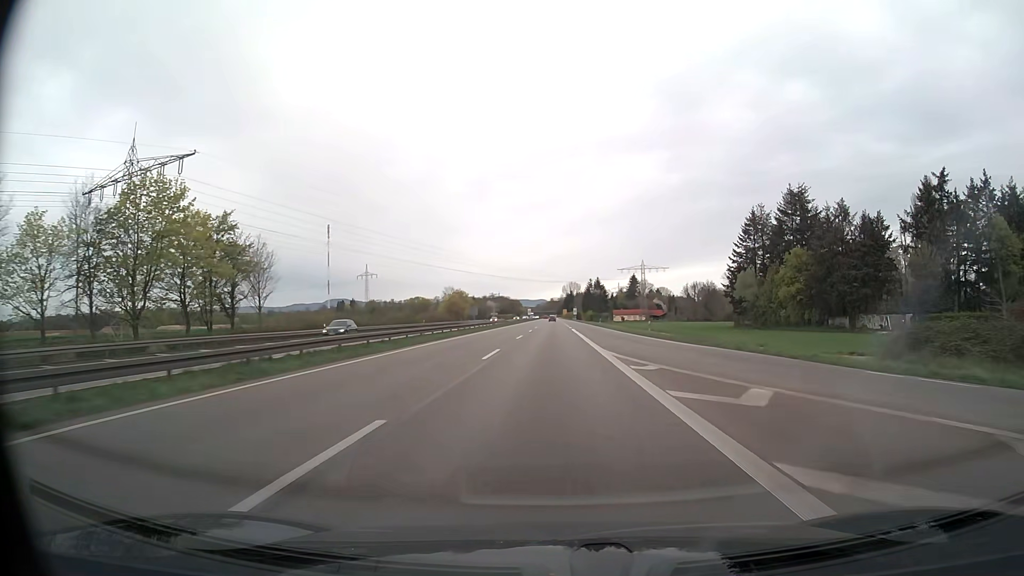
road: trunk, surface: asphalt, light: Day
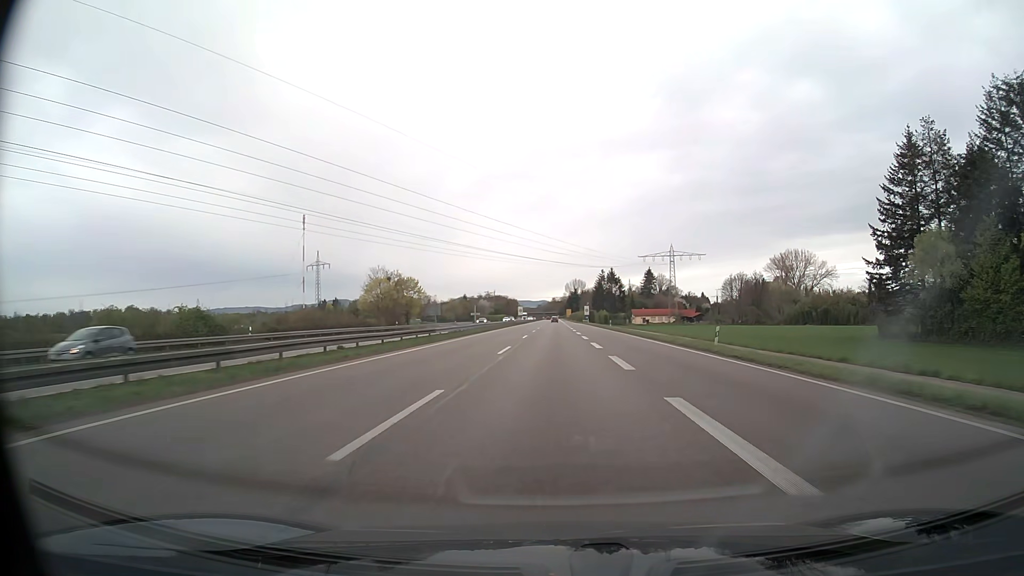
(0.0, +70.0) m; 0°
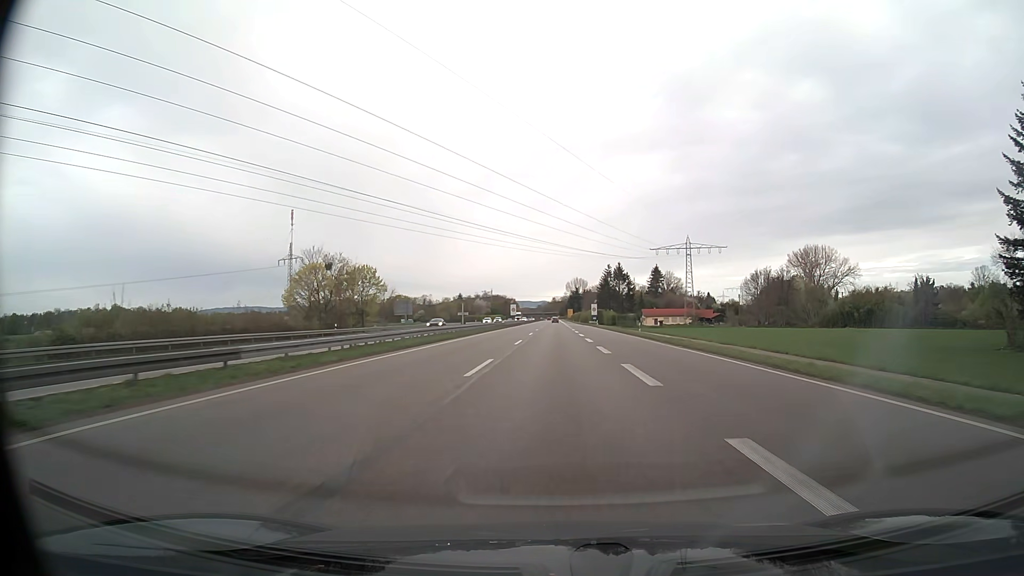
(0.0, +27.9) m; 0°
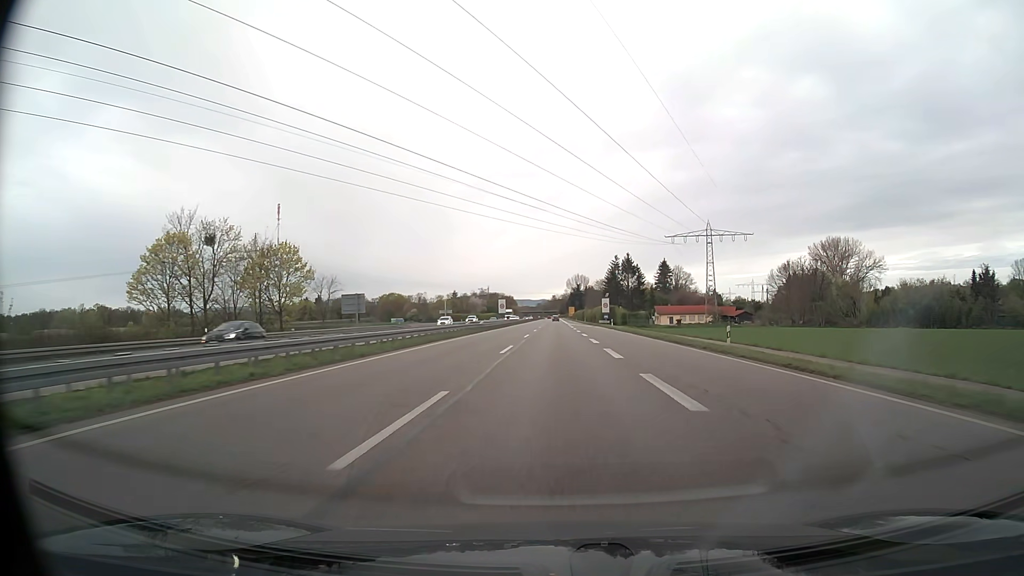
(+0.1, +27.8) m; 0°
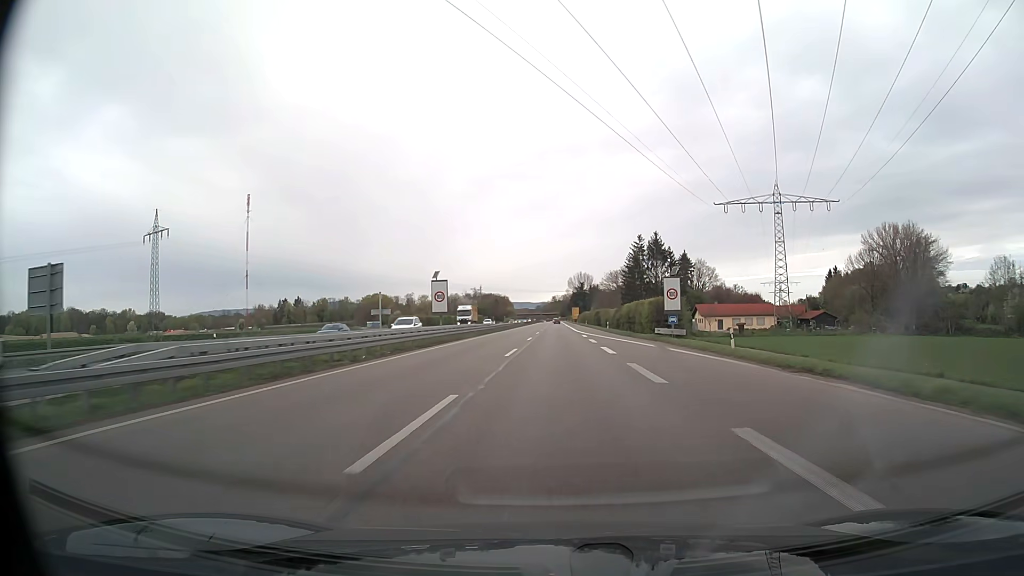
(0.0, +55.4) m; 0°
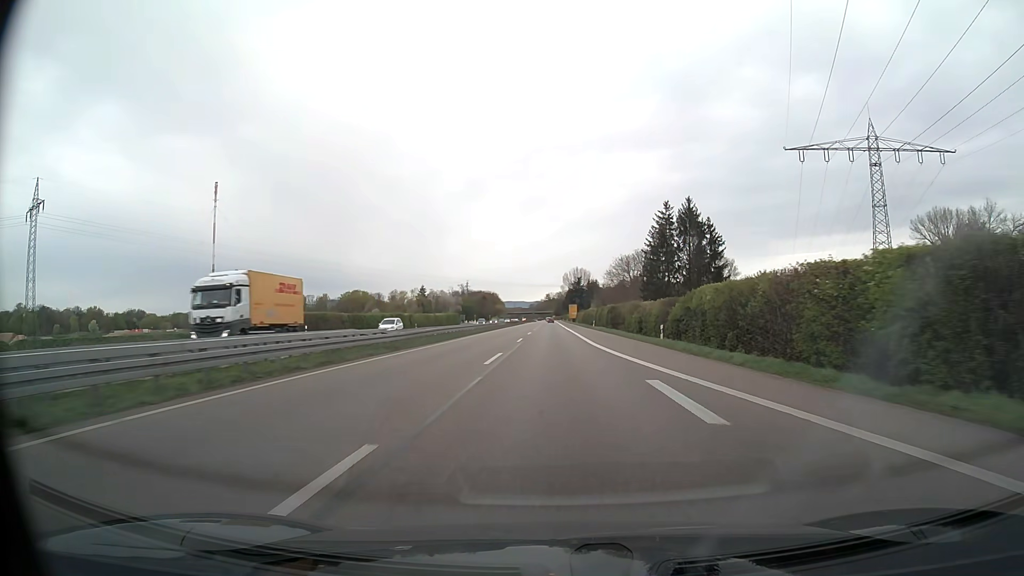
(+0.2, +41.8) m; 0°
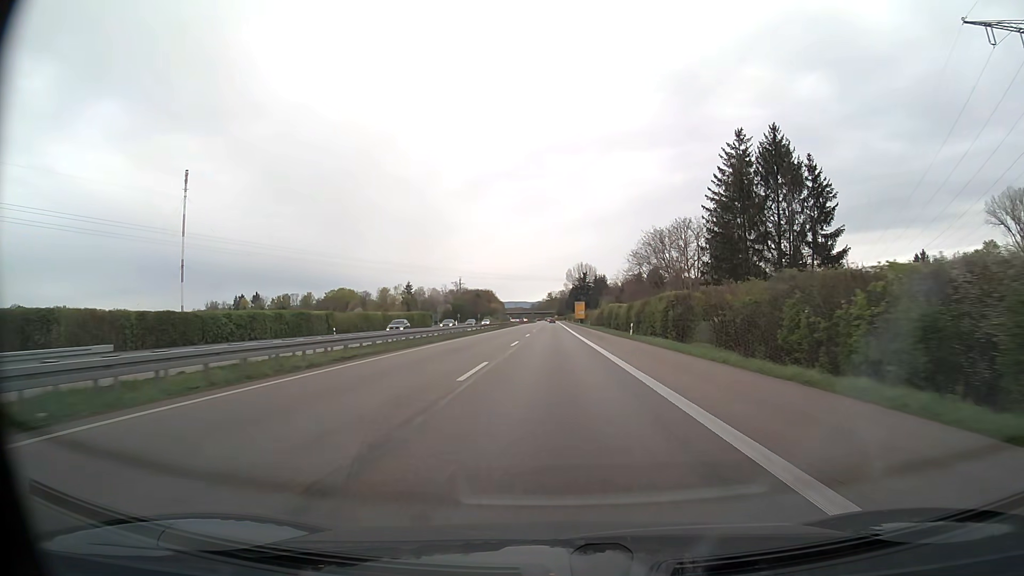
(0.0, +41.9) m; 0°
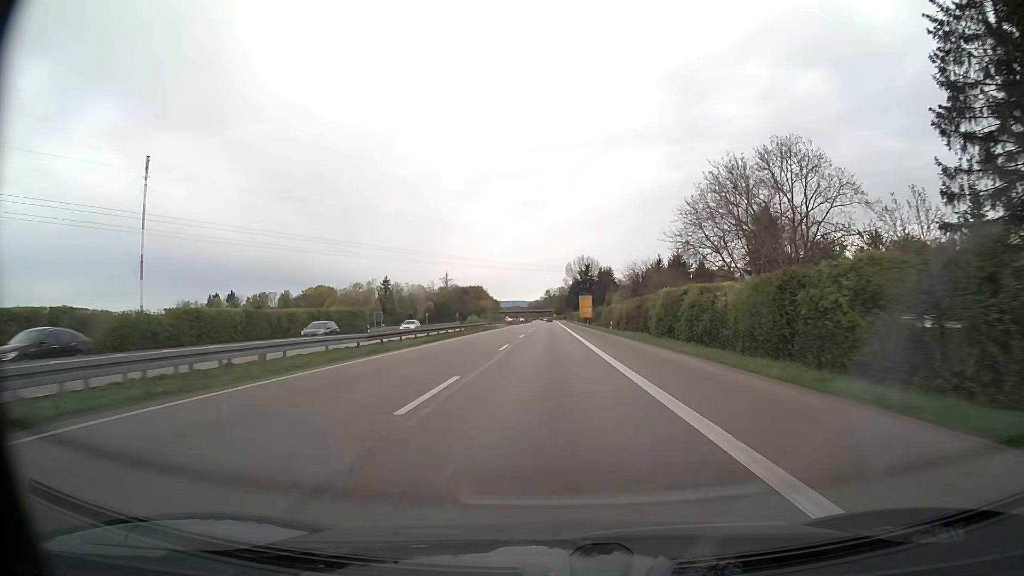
(0.0, +42.1) m; 0°
